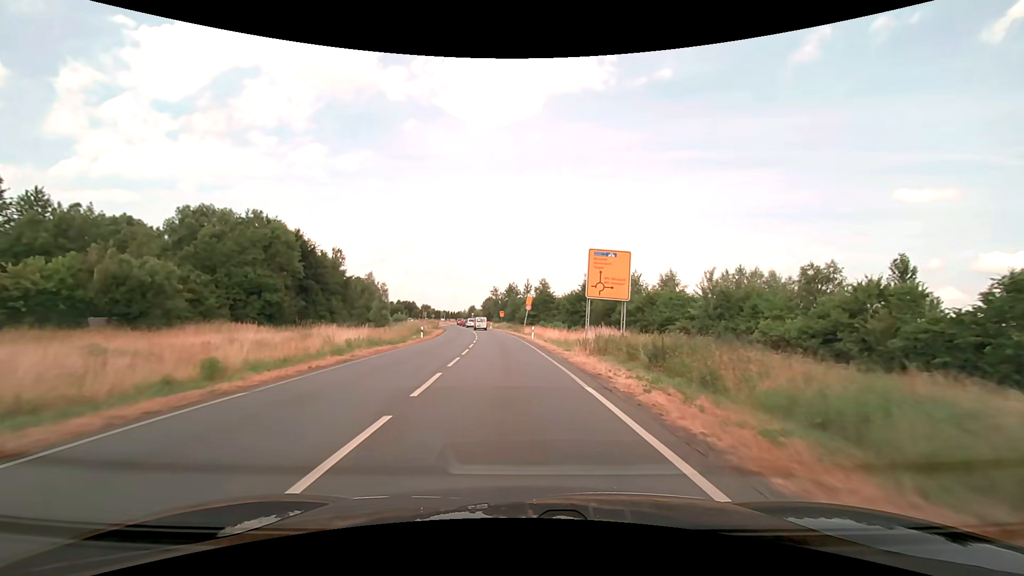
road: secondary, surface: asphalt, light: Day
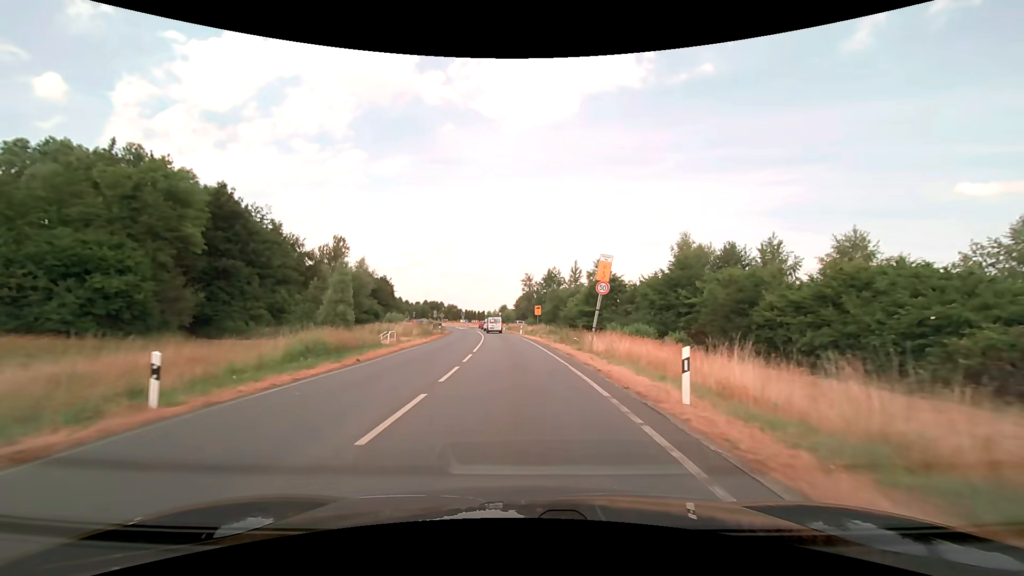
(-1.2, +33.2) m; -4°
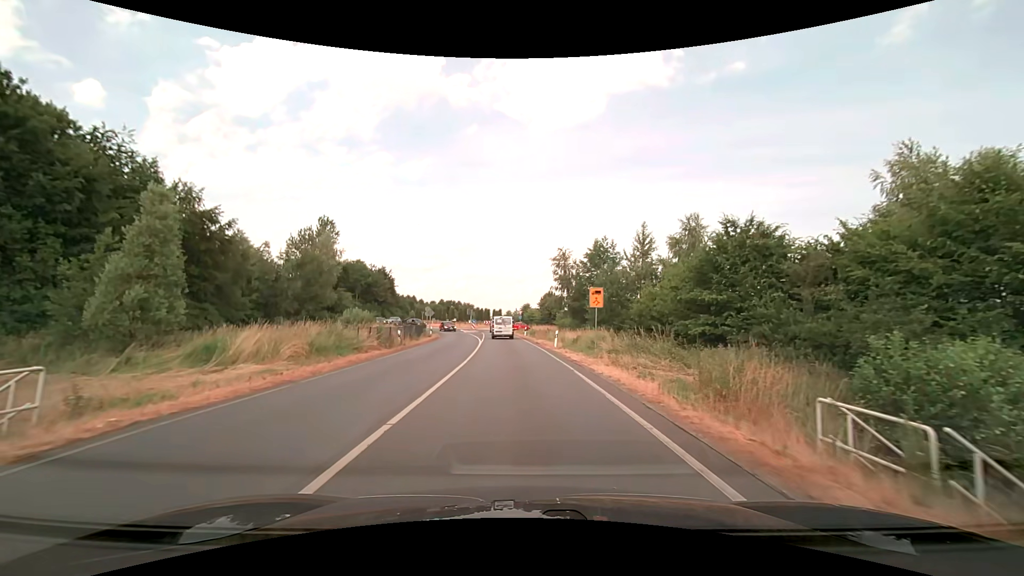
(-0.6, +28.2) m; -3°
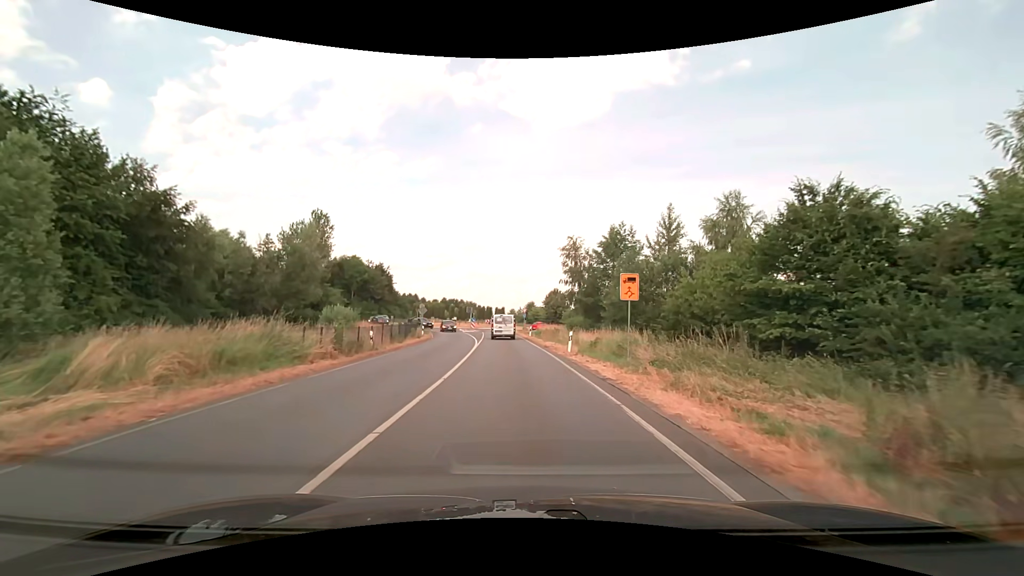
(0.0, +6.4) m; -1°
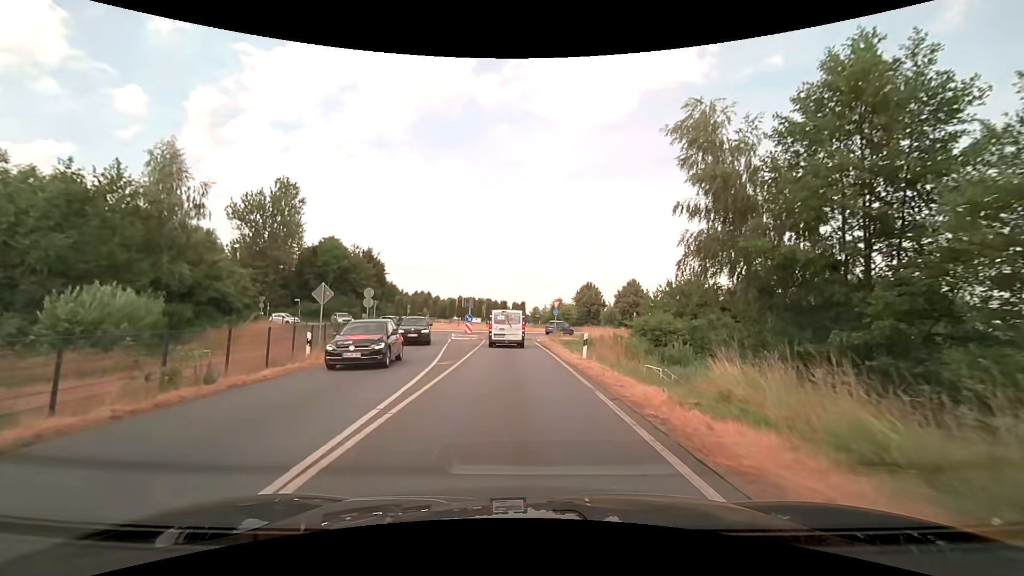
(-0.6, +27.9) m; -2°
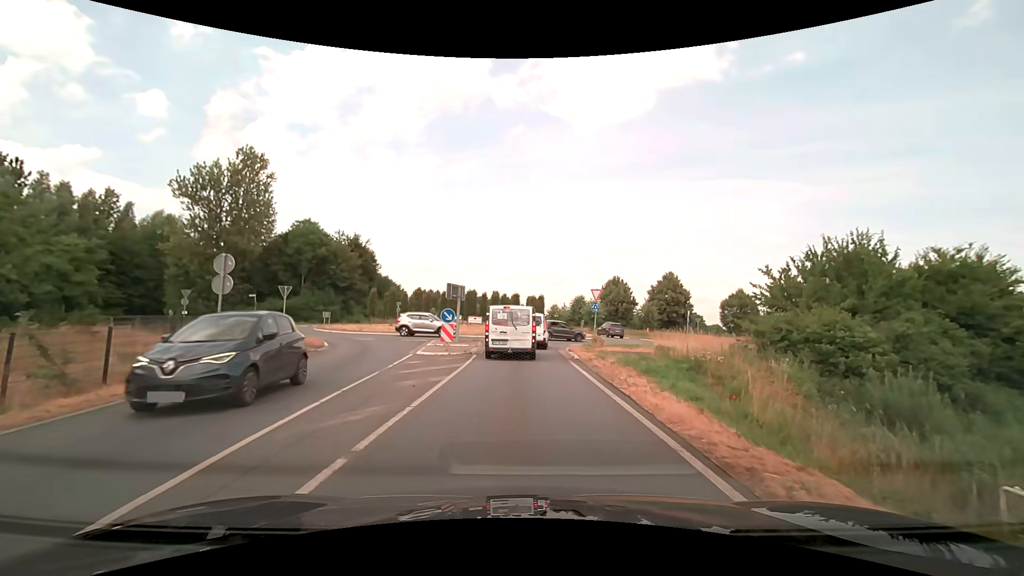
(-0.3, +16.9) m; -2°
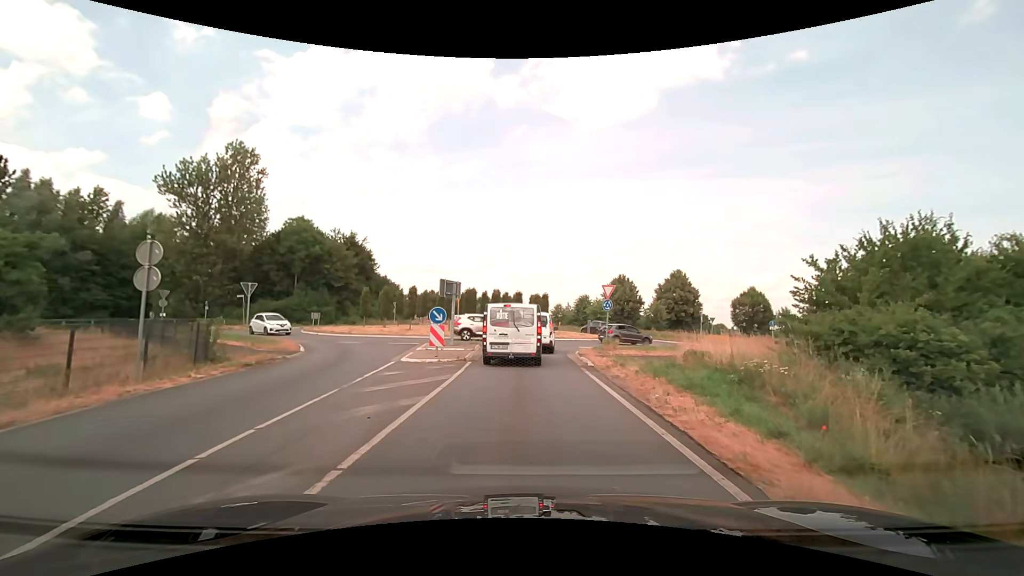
(0.0, +3.1) m; 0°
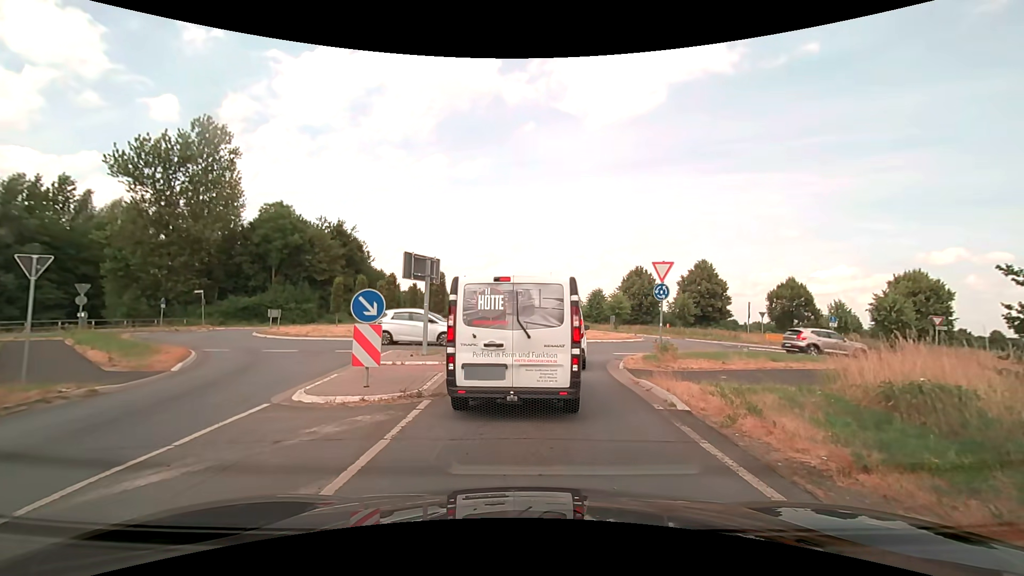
(-0.1, +8.6) m; 0°
(0, +10) (+1, +20) (+6, +28) (+15, +32) (+25, +31) (+35, +27) (+43, +23) (+52, +17) (+60, +11) (+67, +4) m
